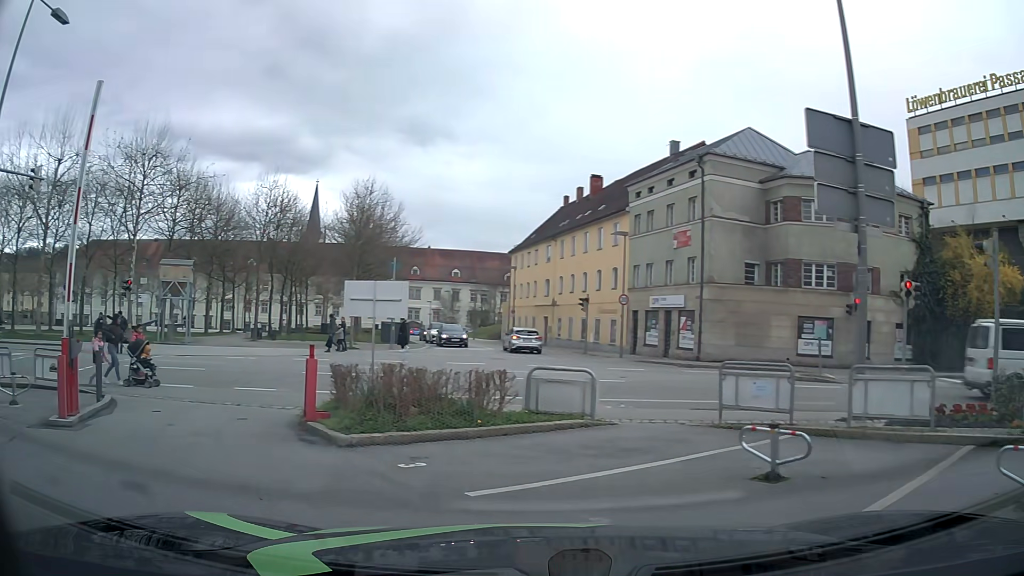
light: Day
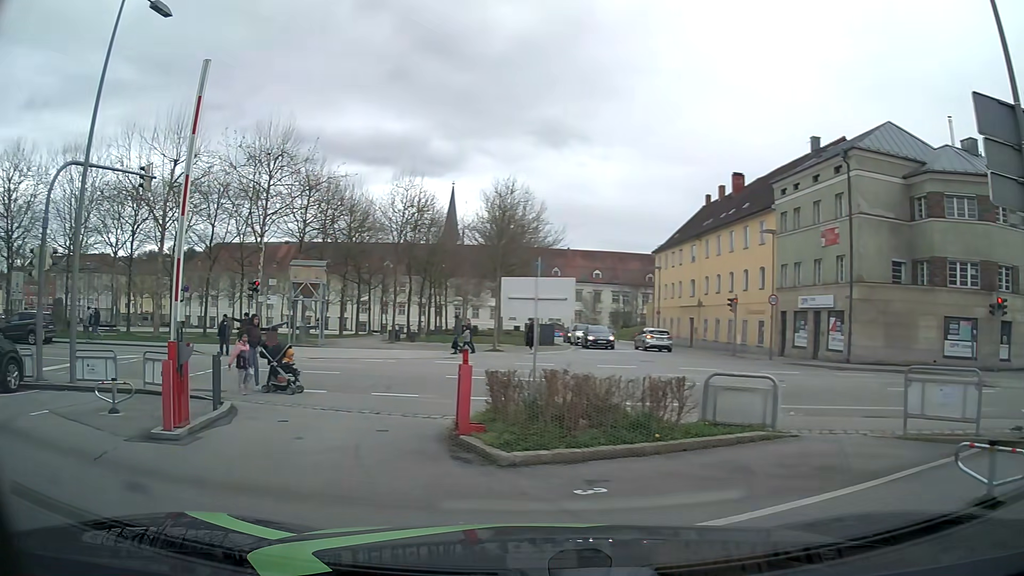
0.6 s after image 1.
(-0.1, +1.1) m; -10°
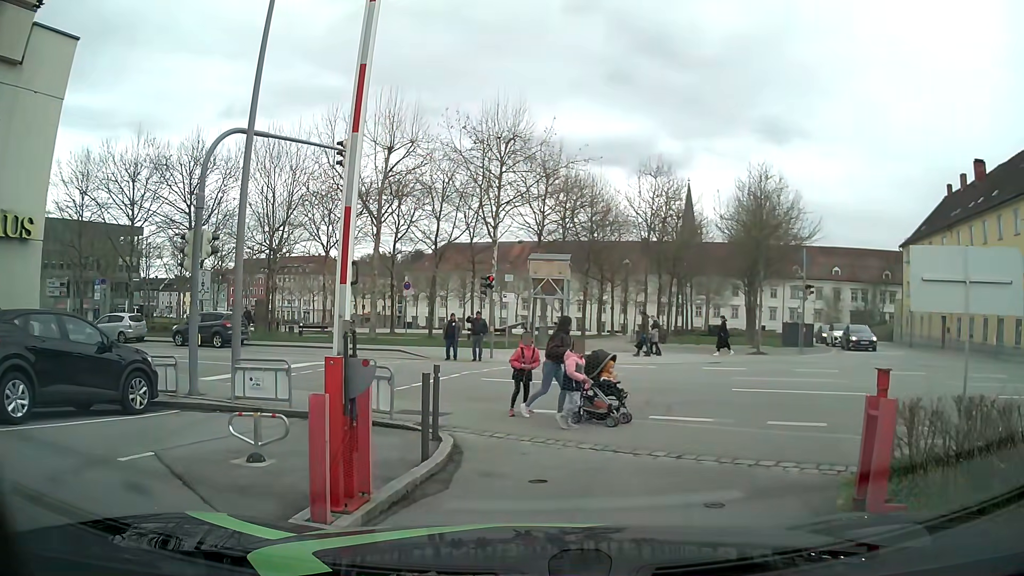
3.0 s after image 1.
(-1.0, +3.6) m; -22°
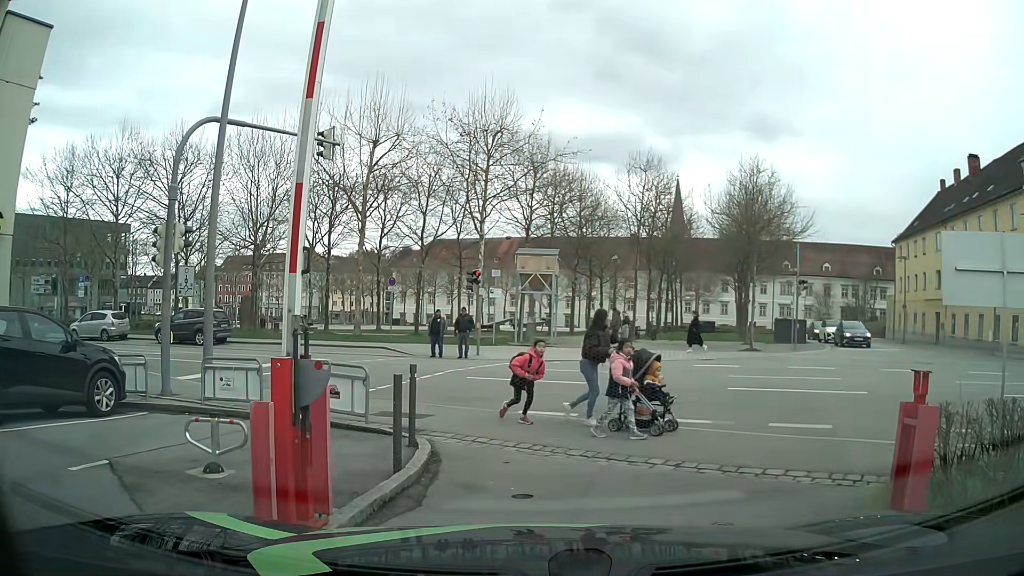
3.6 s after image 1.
(0.0, +0.6) m; 0°
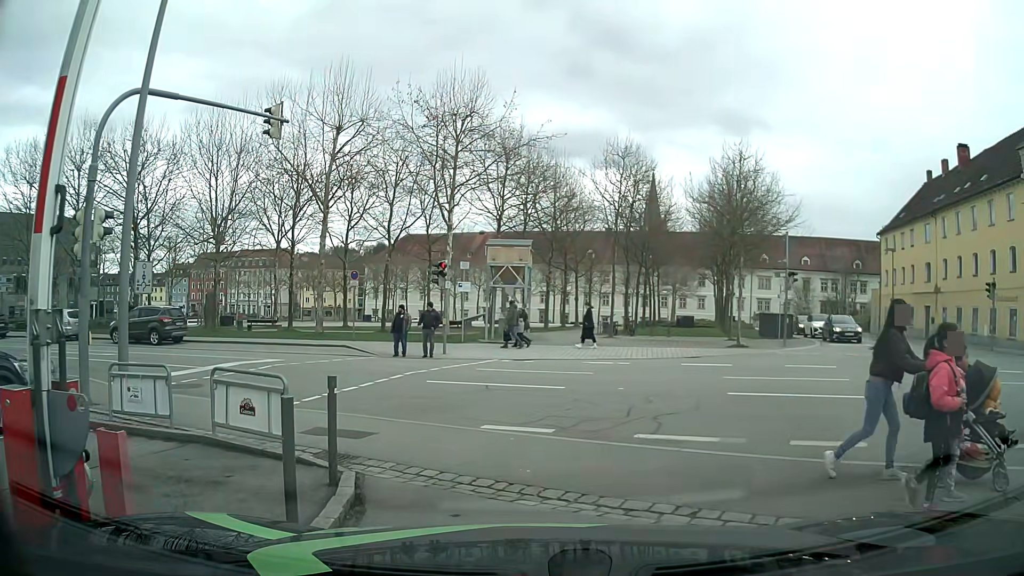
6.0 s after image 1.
(0.0, +1.9) m; 0°
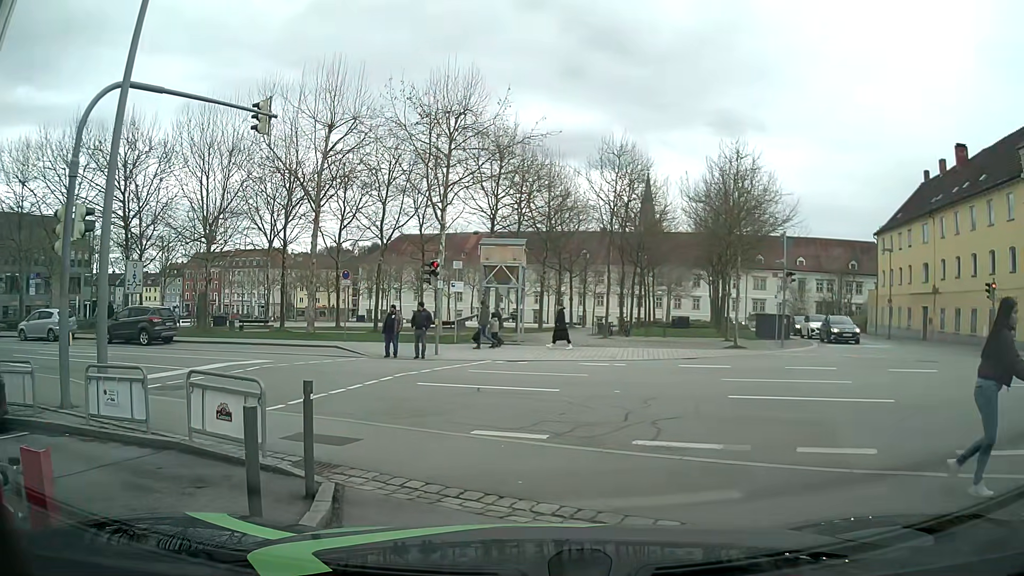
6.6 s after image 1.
(0.0, +0.4) m; 0°
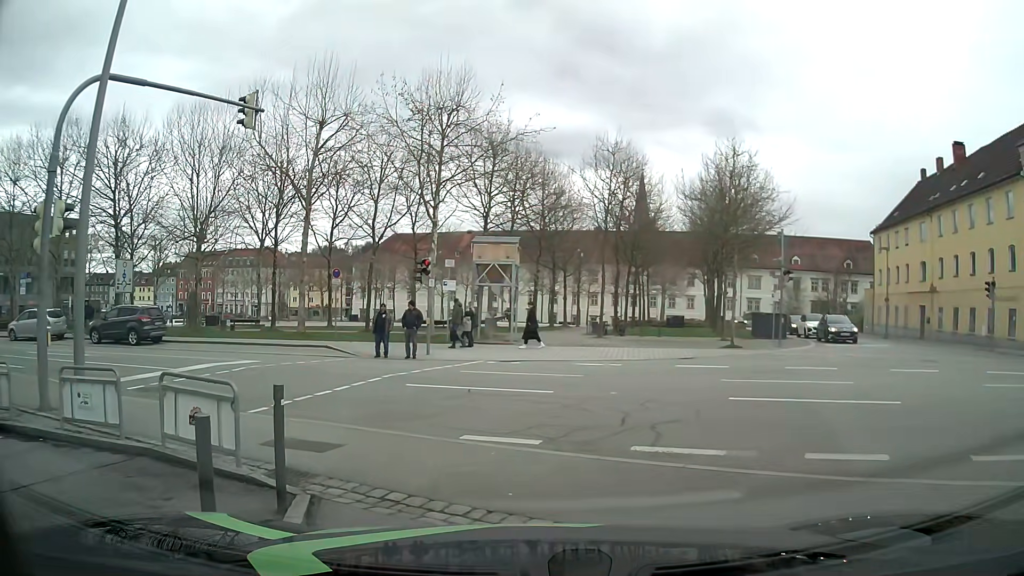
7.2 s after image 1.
(0.0, +0.5) m; 0°
